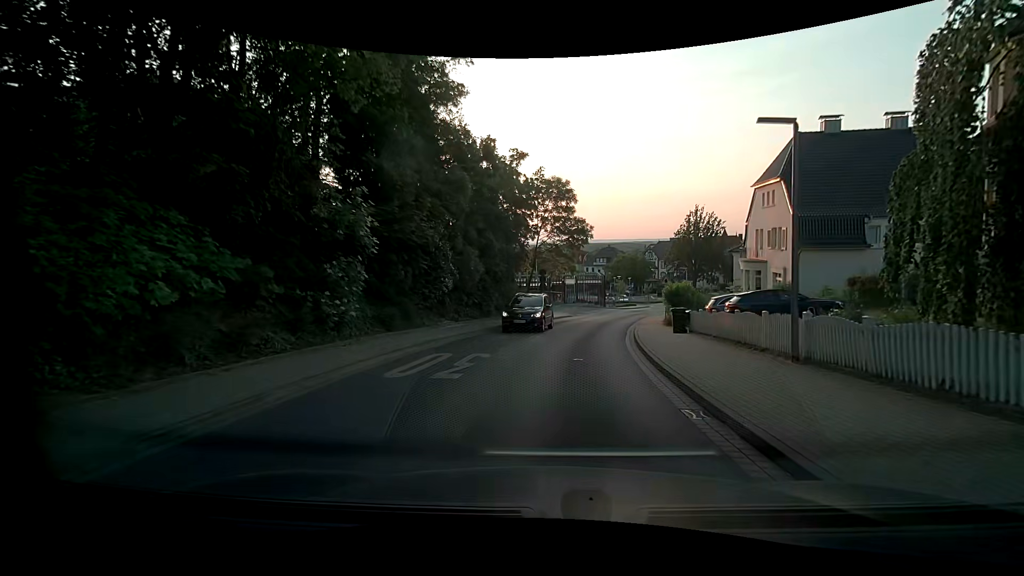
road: residential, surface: asphalt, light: Day
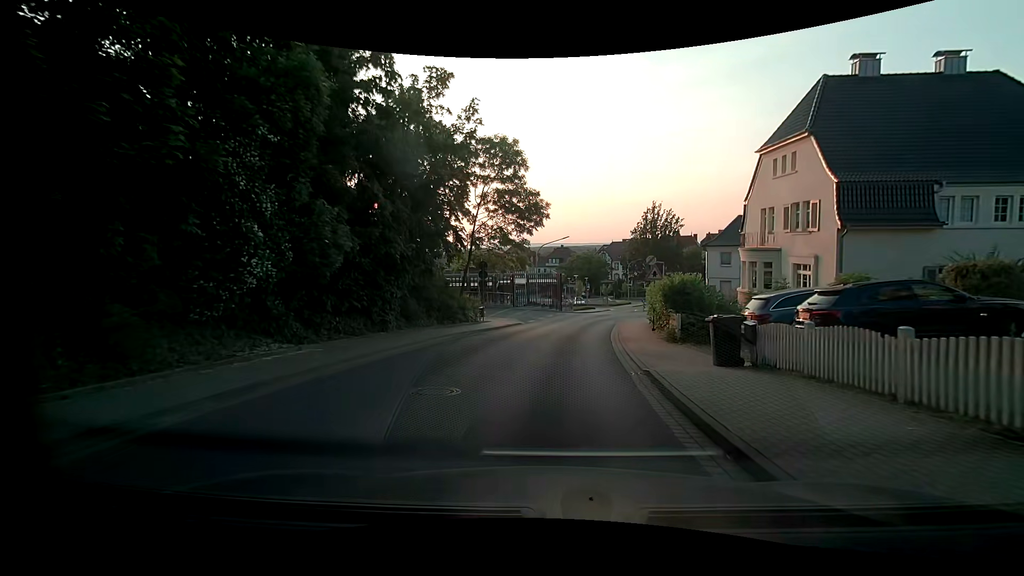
(+0.7, +10.8) m; +6°
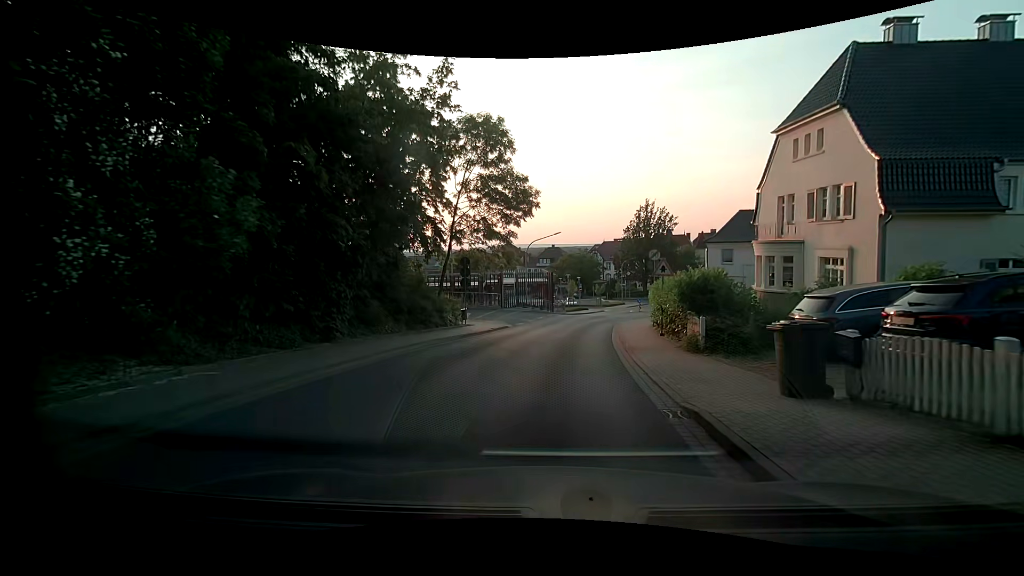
(+0.1, +3.6) m; +2°
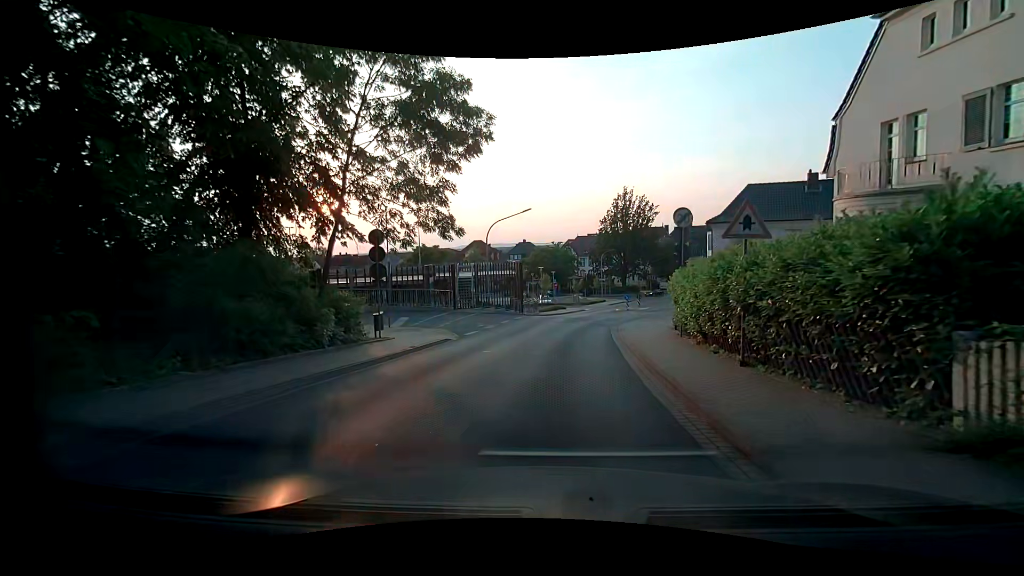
(+0.3, +10.6) m; +3°
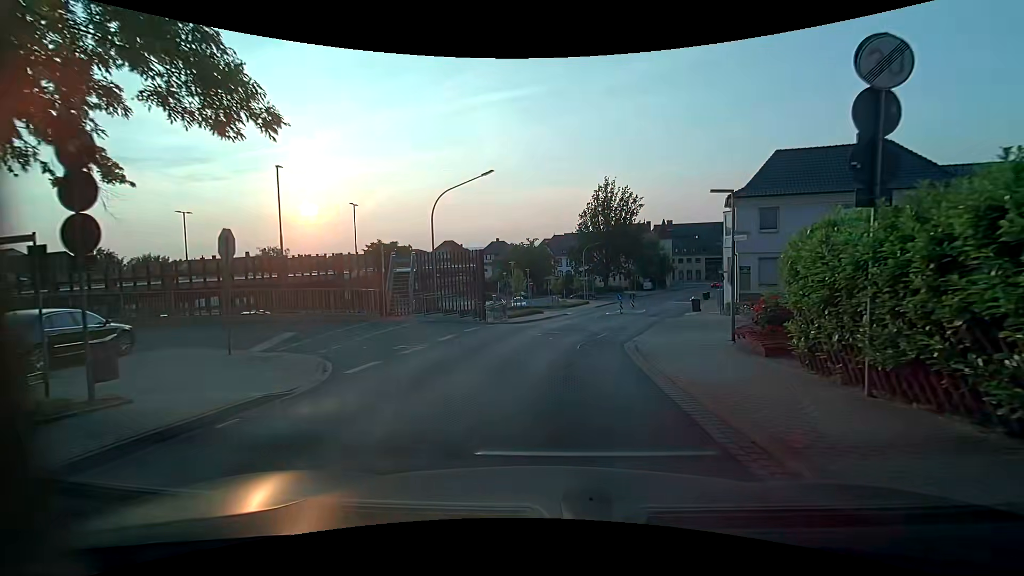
(+0.3, +10.6) m; +2°
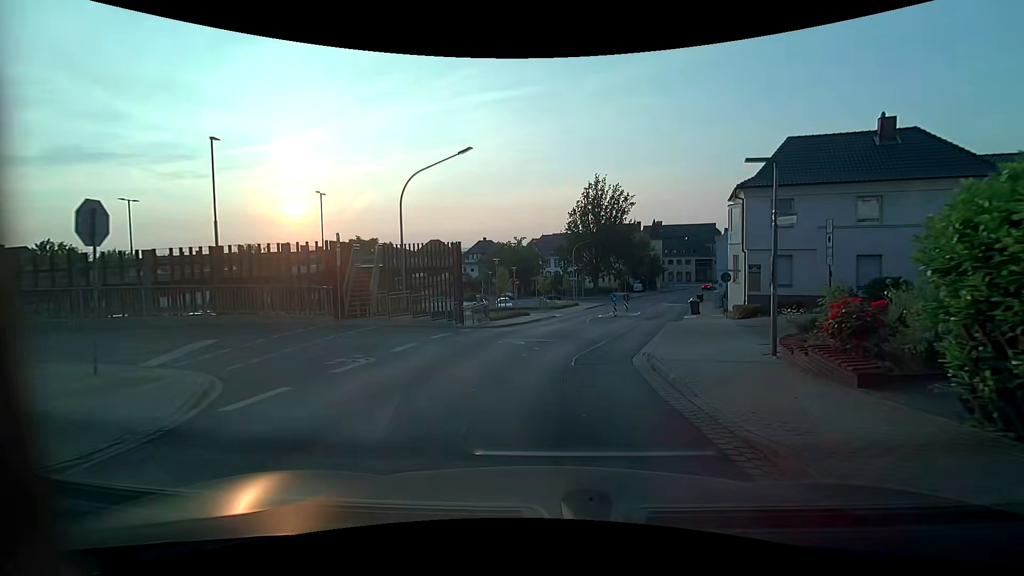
(+0.1, +3.6) m; +2°
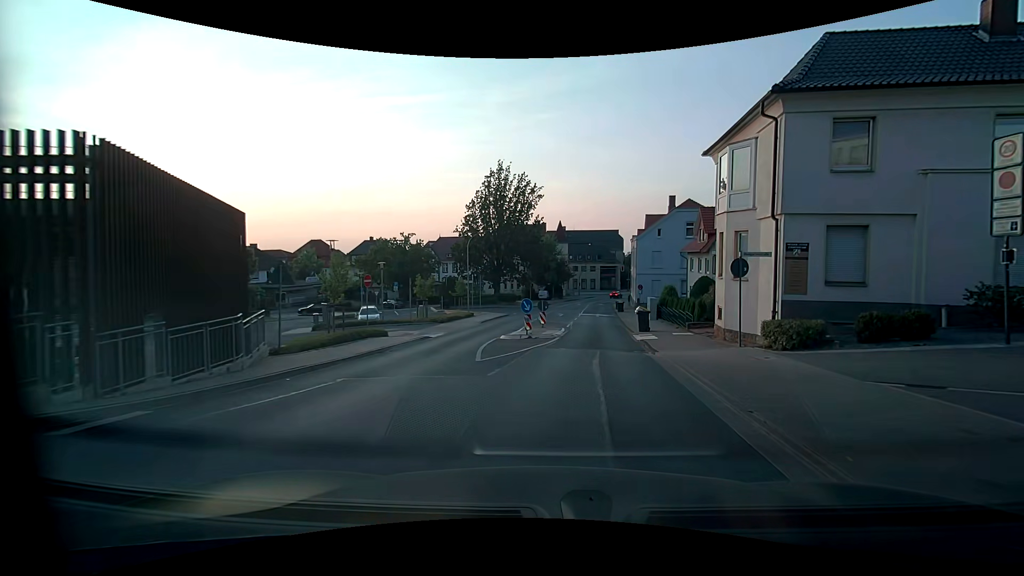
(+1.2, +15.5) m; +12°
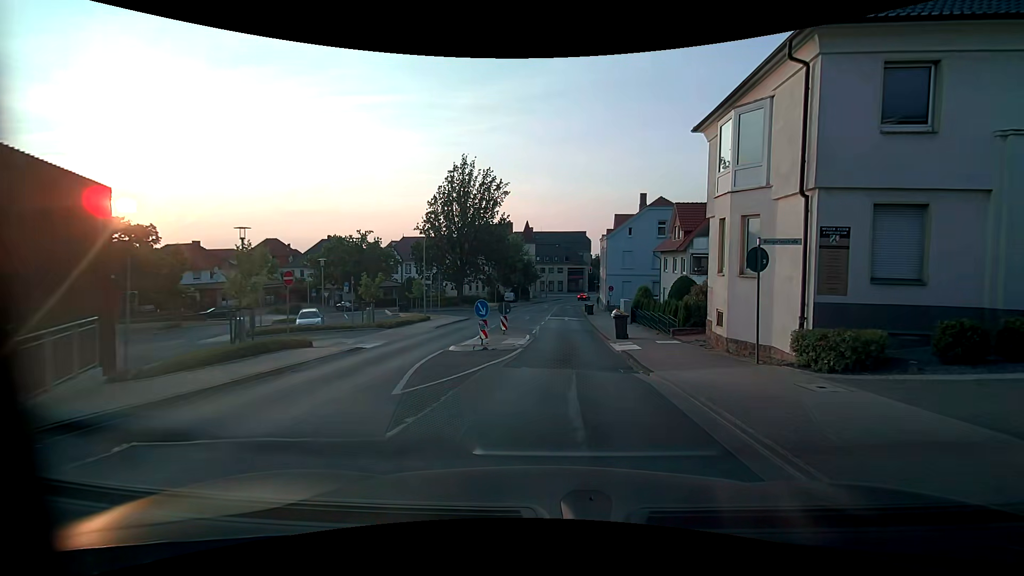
(+0.1, +4.1) m; +3°
(0, +10) (+1, +20) (+2, +30) (+2, +40) (+2, +50) (+2, +60) (+3, +70) (+4, +80) (+6, +90) (+9, +99) m
